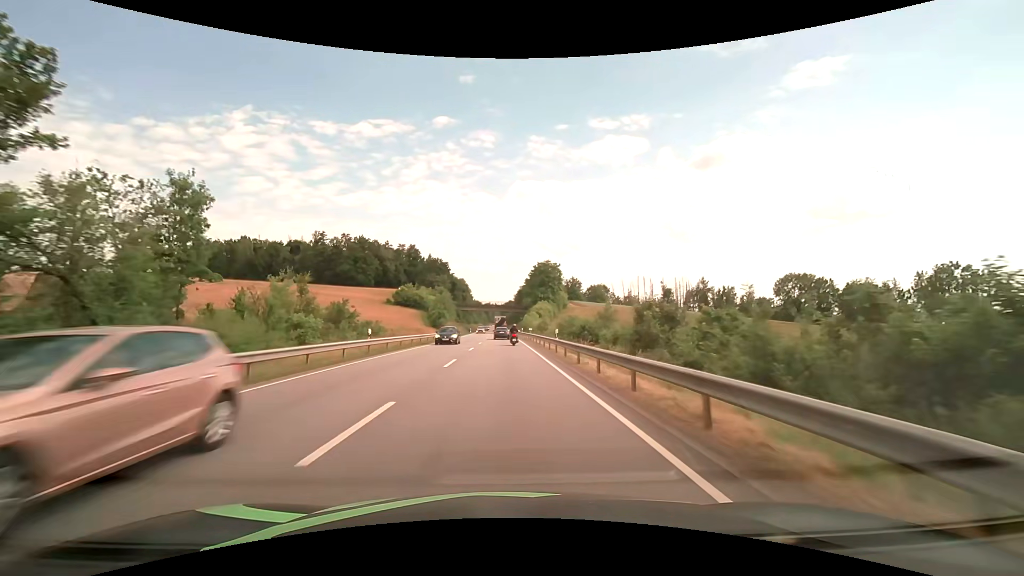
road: primary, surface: asphalt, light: Day
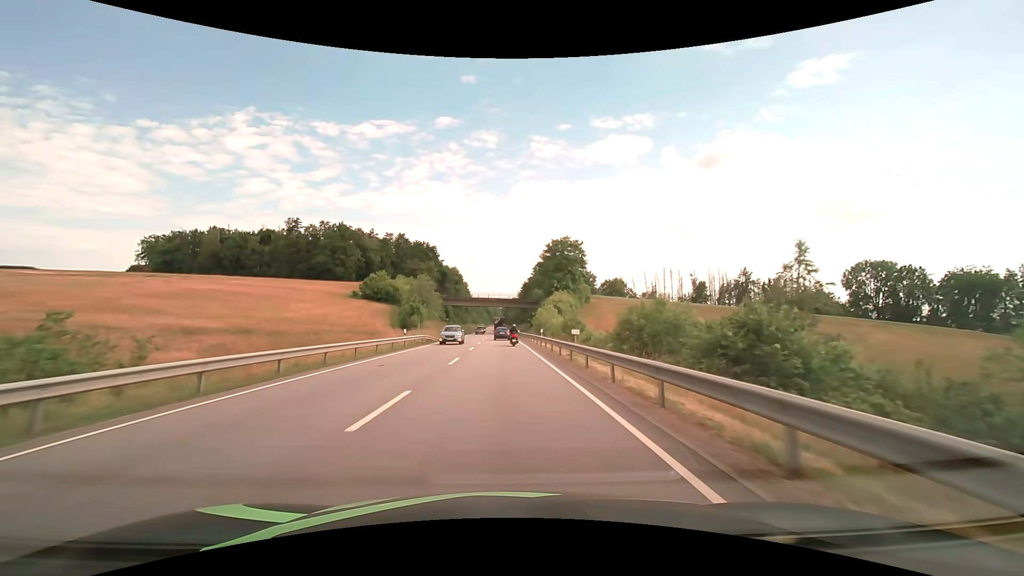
(-0.1, +34.2) m; 0°
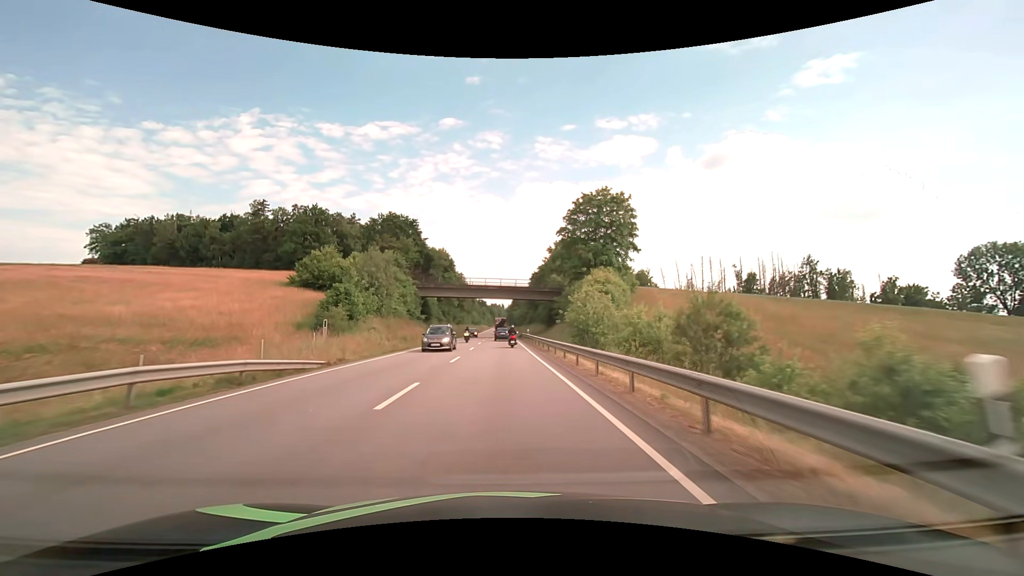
(-0.1, +34.1) m; -1°
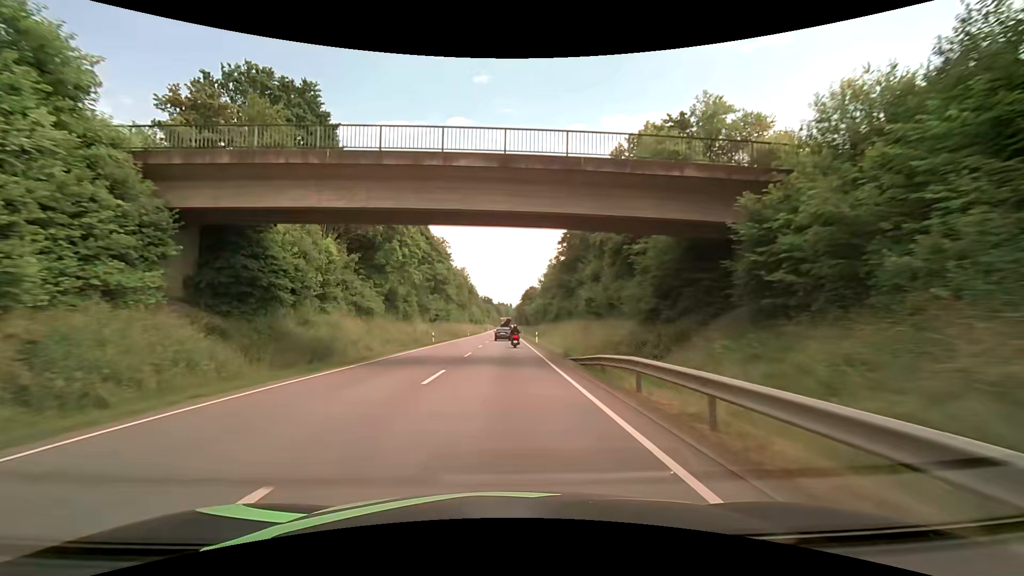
(-0.5, +55.9) m; -1°
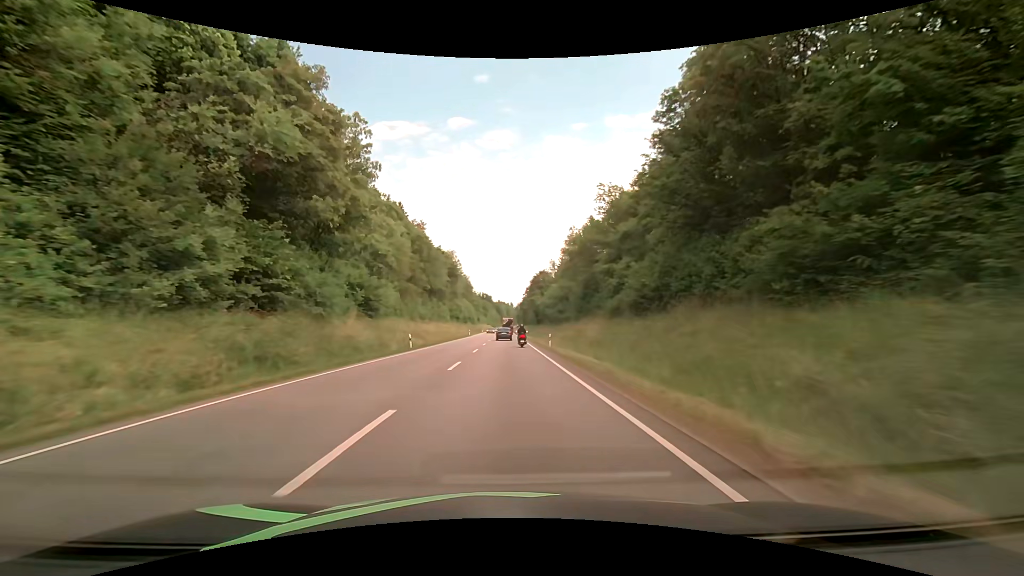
(+0.4, +56.2) m; 0°
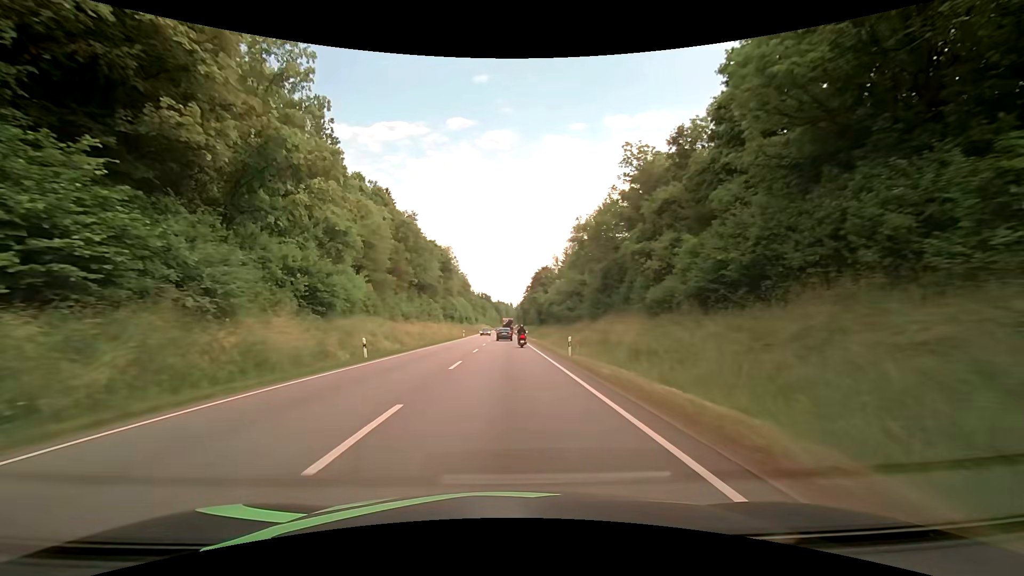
(+0.1, +11.3) m; 0°
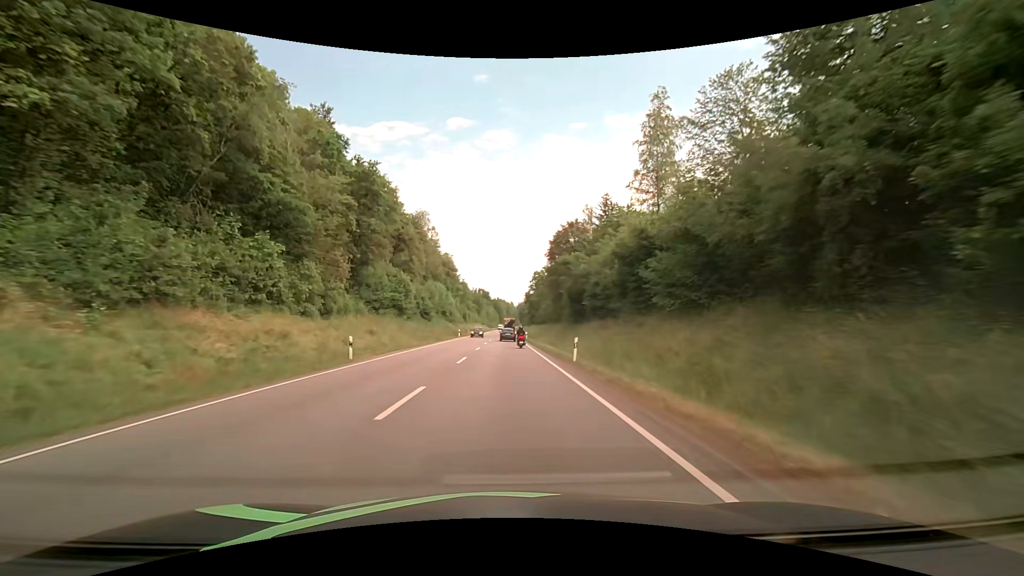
(+0.2, +57.2) m; 0°
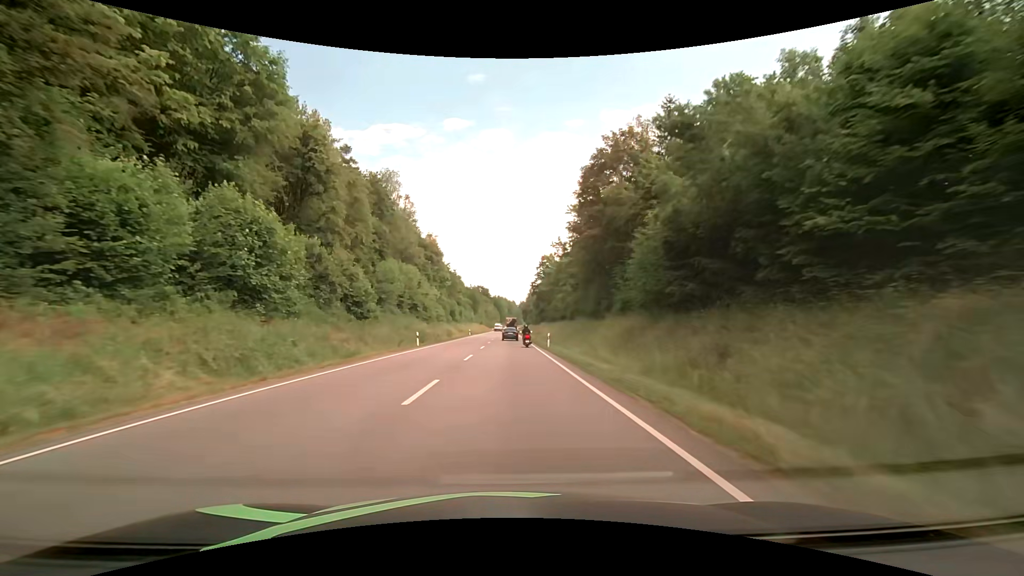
(0.0, +34.7) m; 0°
(0, +10) (0, +20) (0, +30) (0, +40) (0, +50) (0, +60) (0, +70) (+1, +80) (+1, +90) (+1, +100) m
